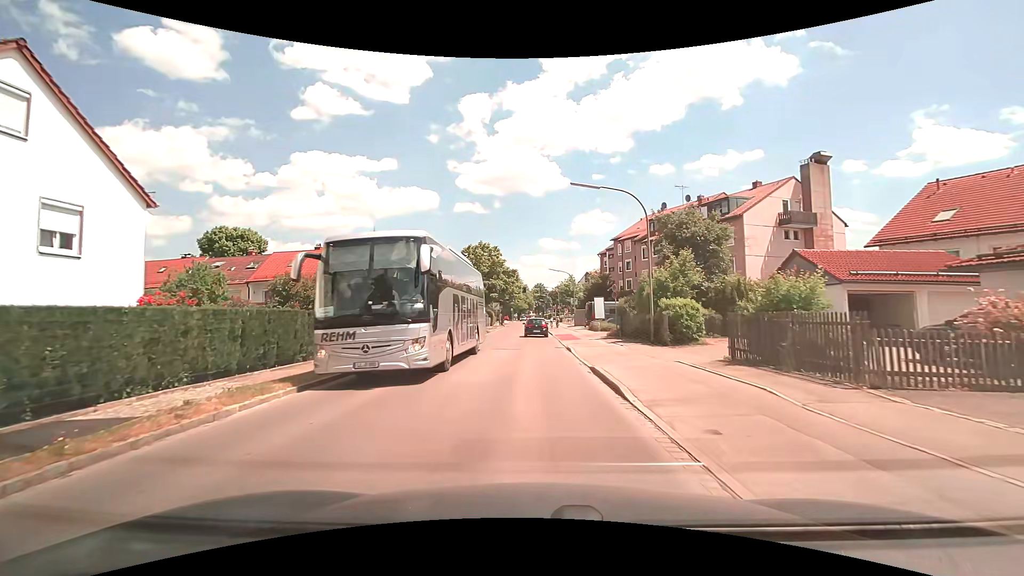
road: tertiary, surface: asphalt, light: Day
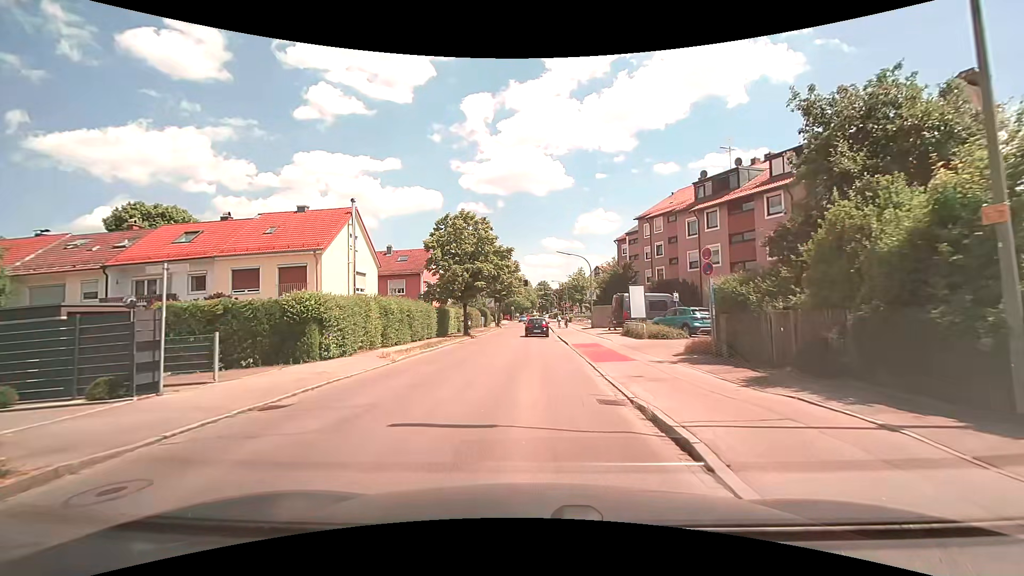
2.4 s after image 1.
(-0.1, +15.8) m; -1°
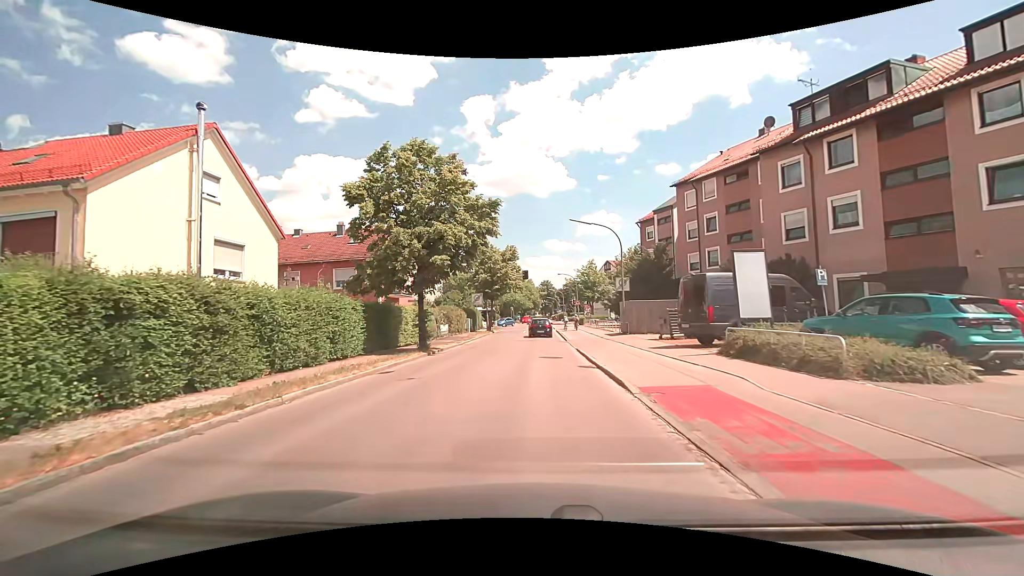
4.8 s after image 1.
(+0.1, +15.9) m; 0°
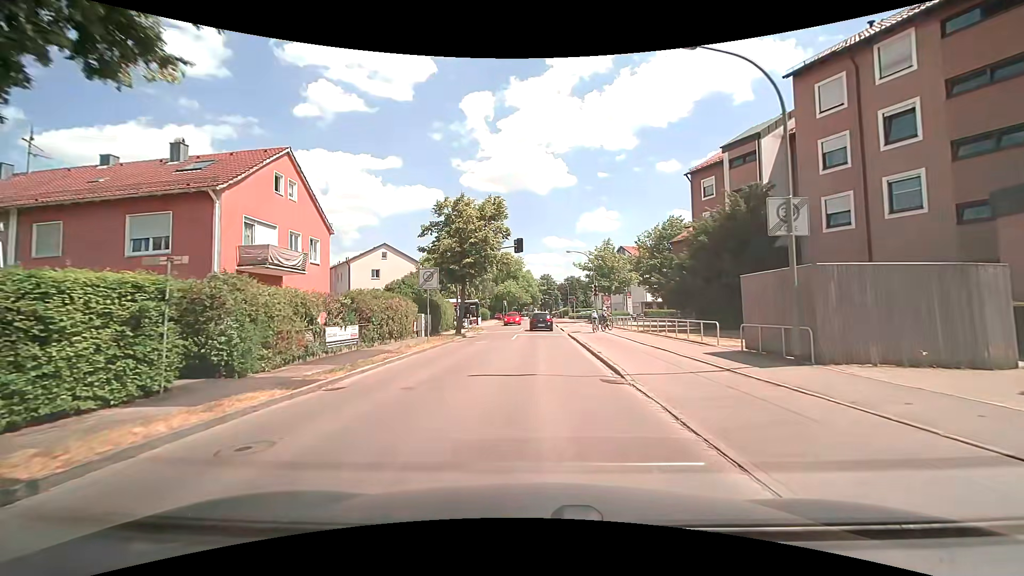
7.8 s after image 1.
(-0.1, +20.6) m; -1°
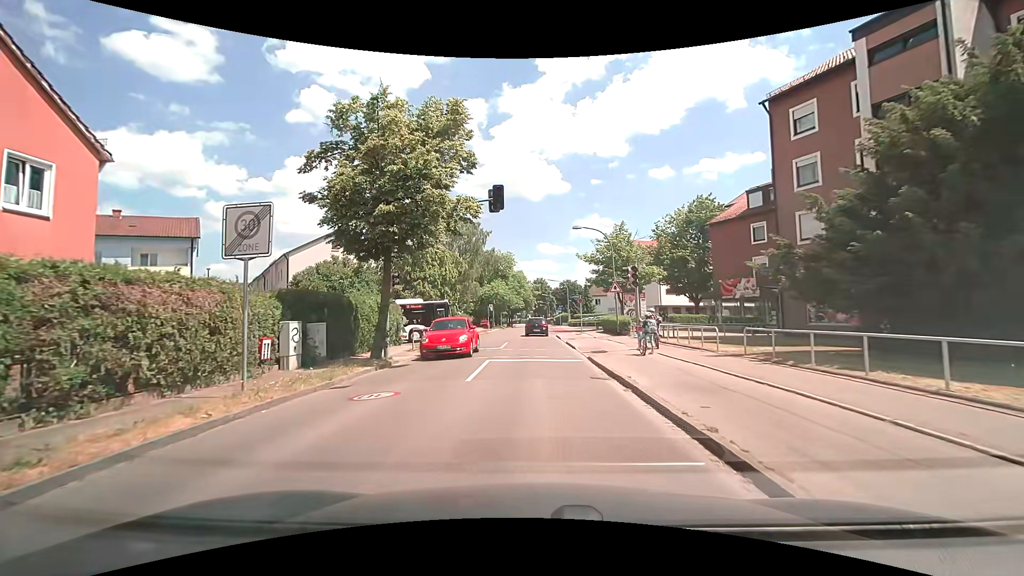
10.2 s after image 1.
(+0.2, +15.5) m; +2°
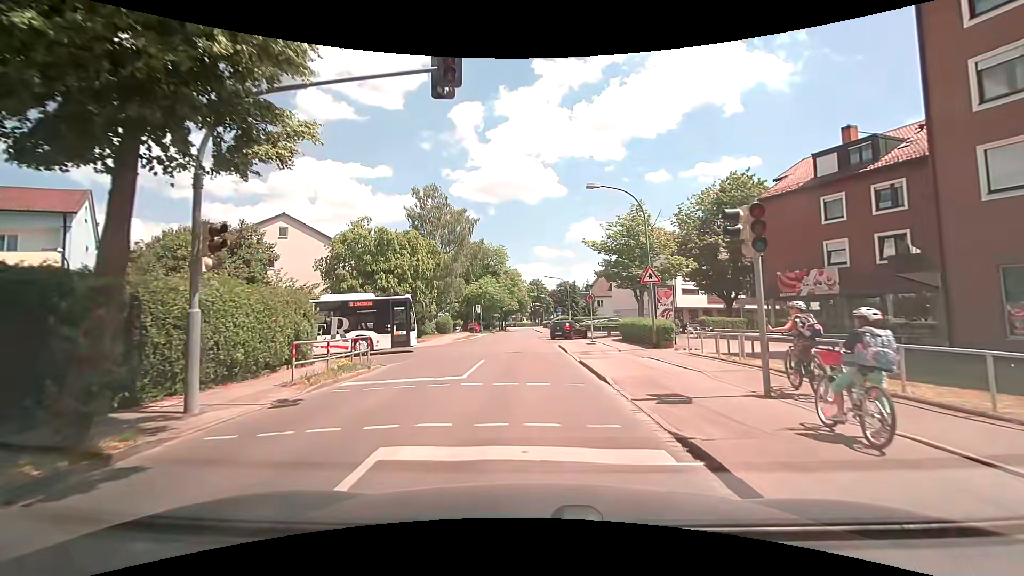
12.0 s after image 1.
(-0.1, +10.8) m; 0°
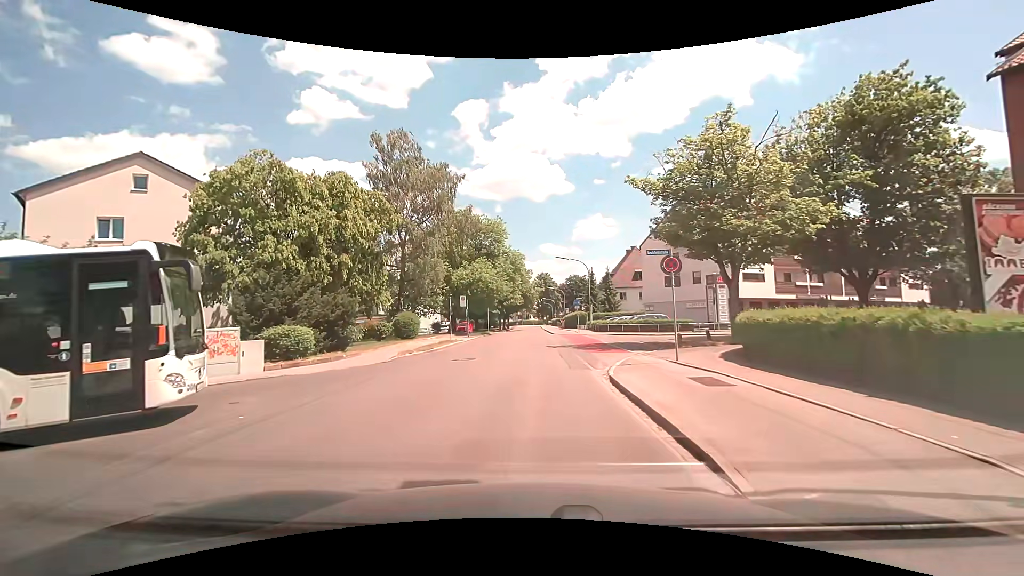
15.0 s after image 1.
(-0.2, +17.6) m; -1°
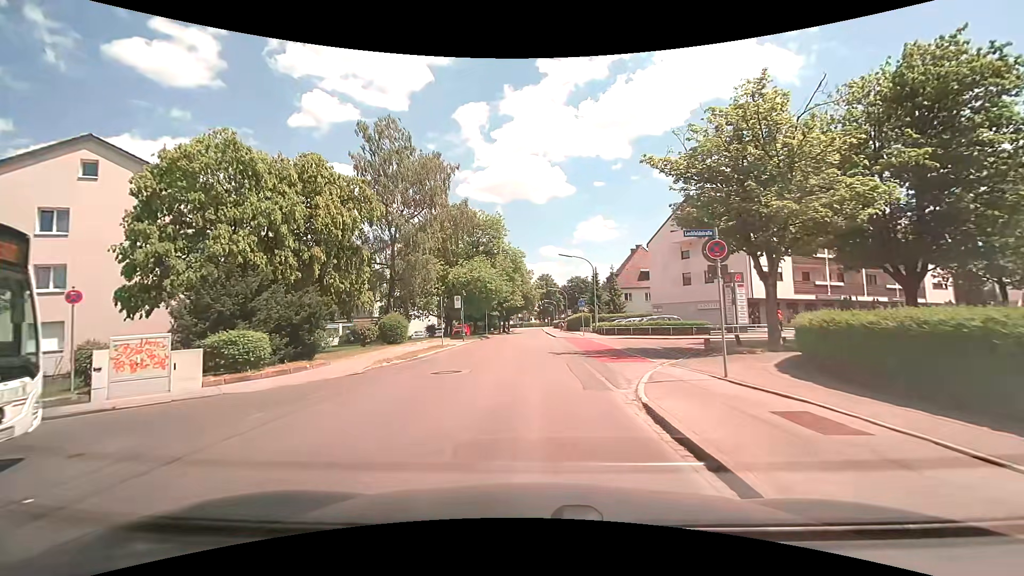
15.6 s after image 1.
(0.0, +3.5) m; 0°
